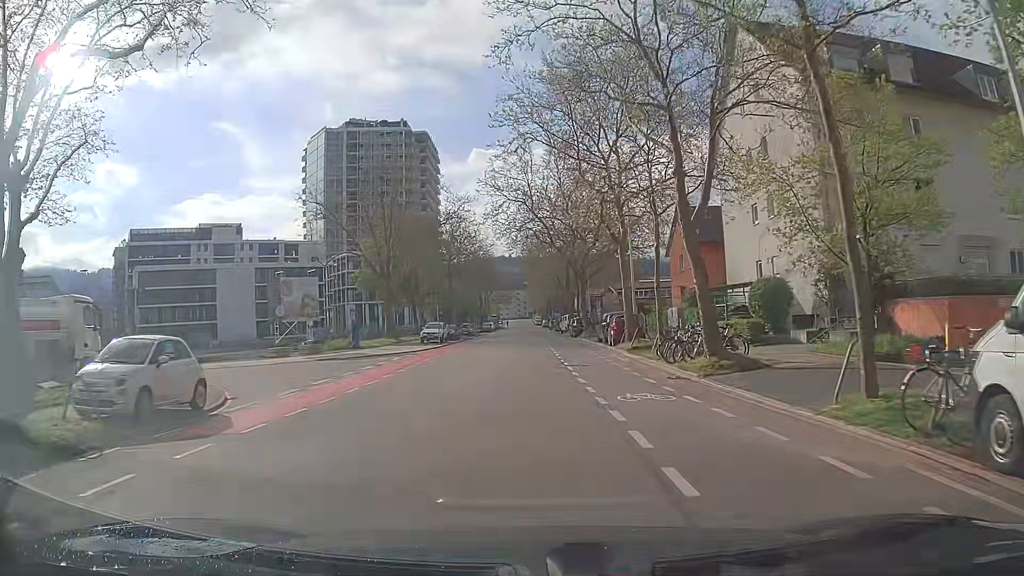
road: tertiary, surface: asphalt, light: Day
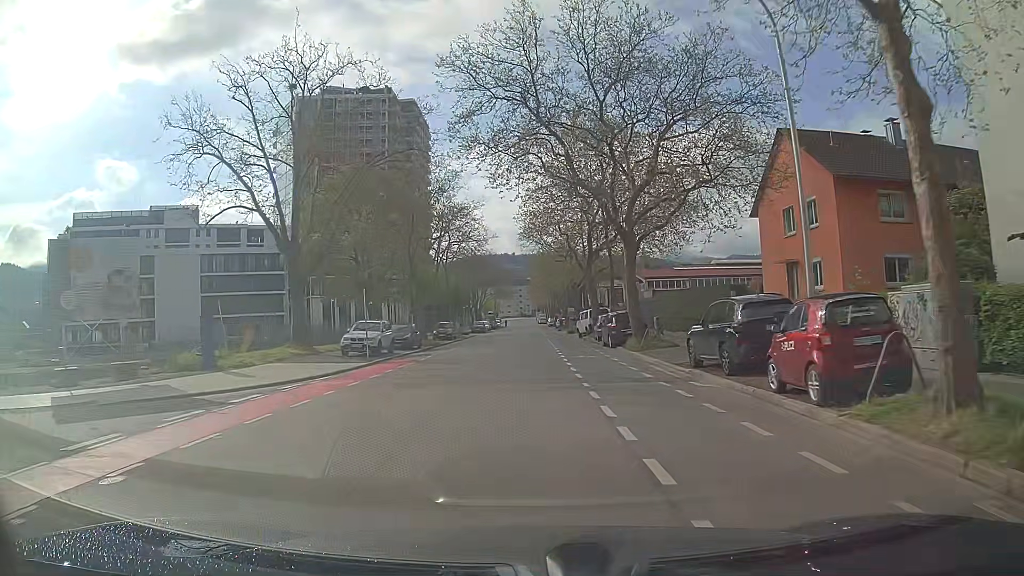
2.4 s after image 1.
(0.0, +23.8) m; +1°
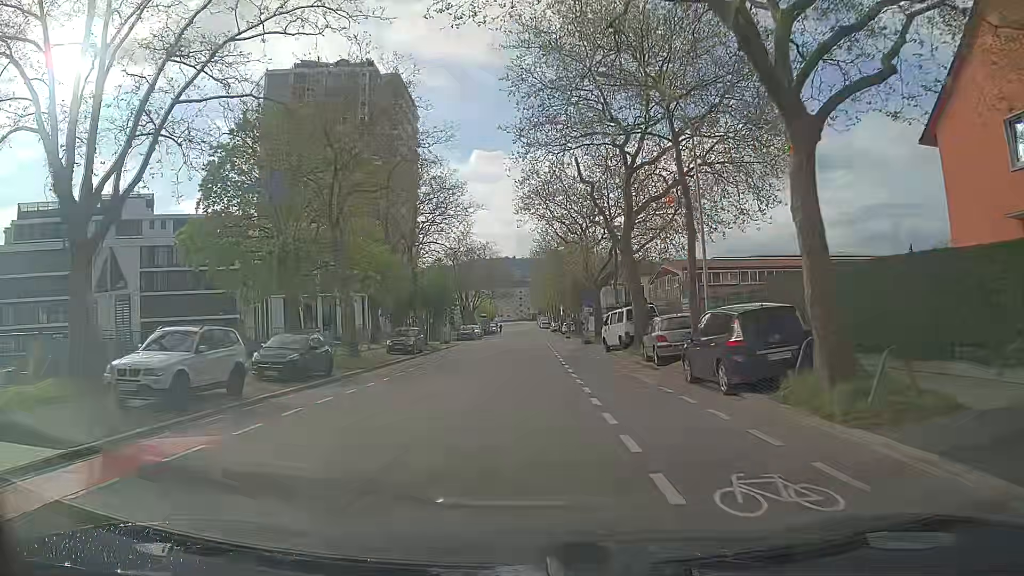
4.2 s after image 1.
(-0.4, +18.6) m; -1°
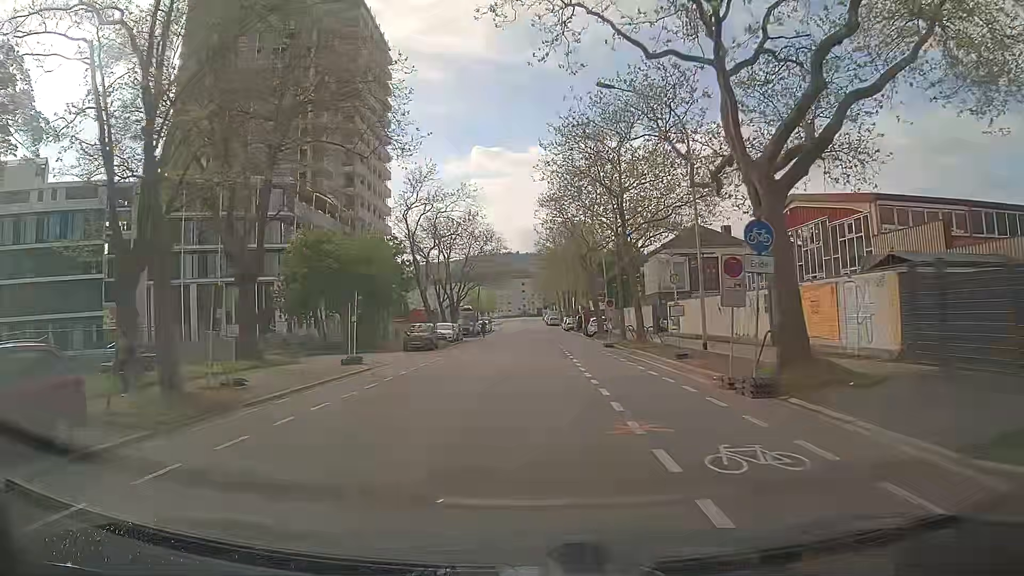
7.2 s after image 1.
(-0.4, +33.2) m; 0°
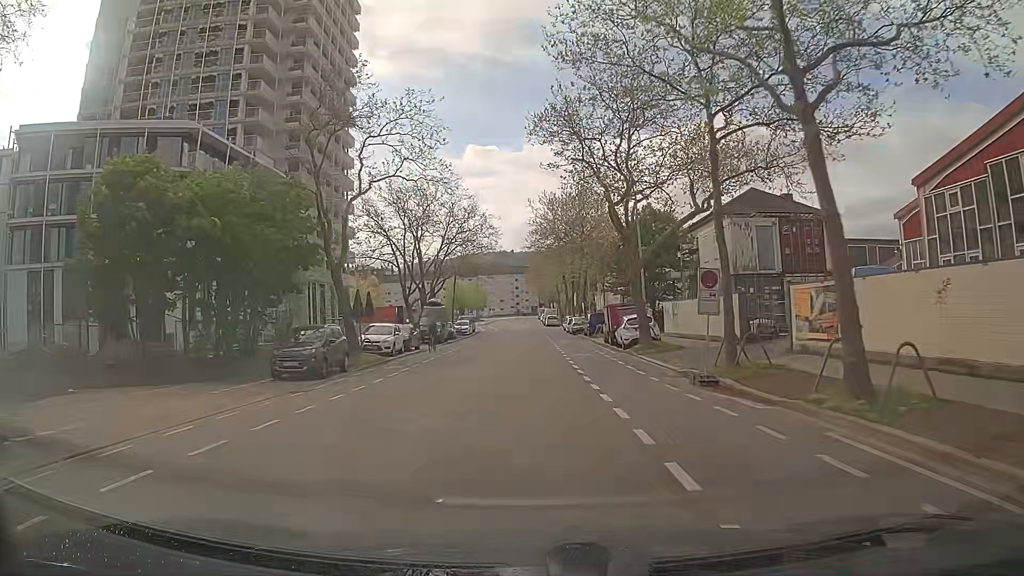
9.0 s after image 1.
(-0.1, +20.7) m; 0°
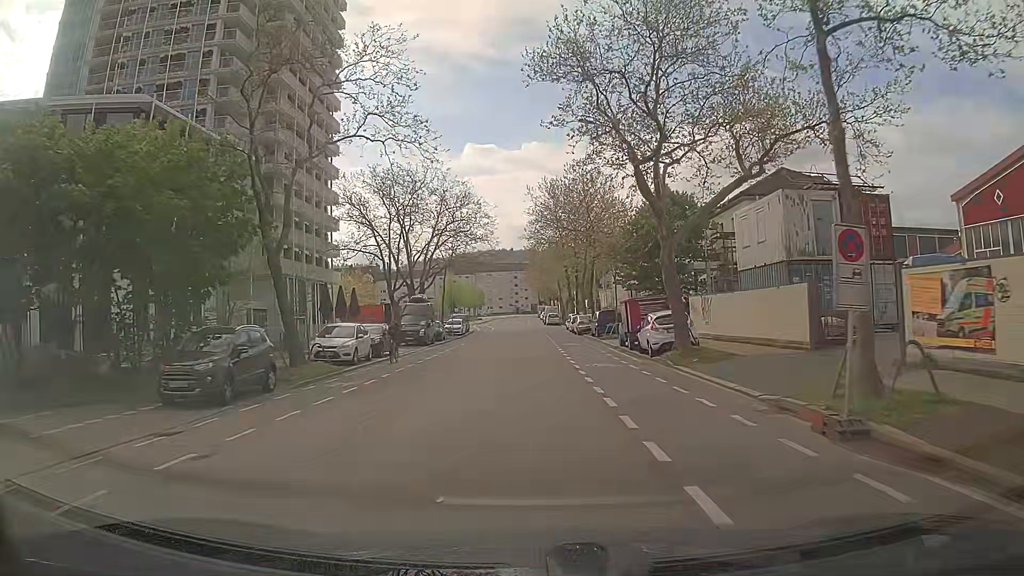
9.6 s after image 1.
(0.0, +6.9) m; 0°
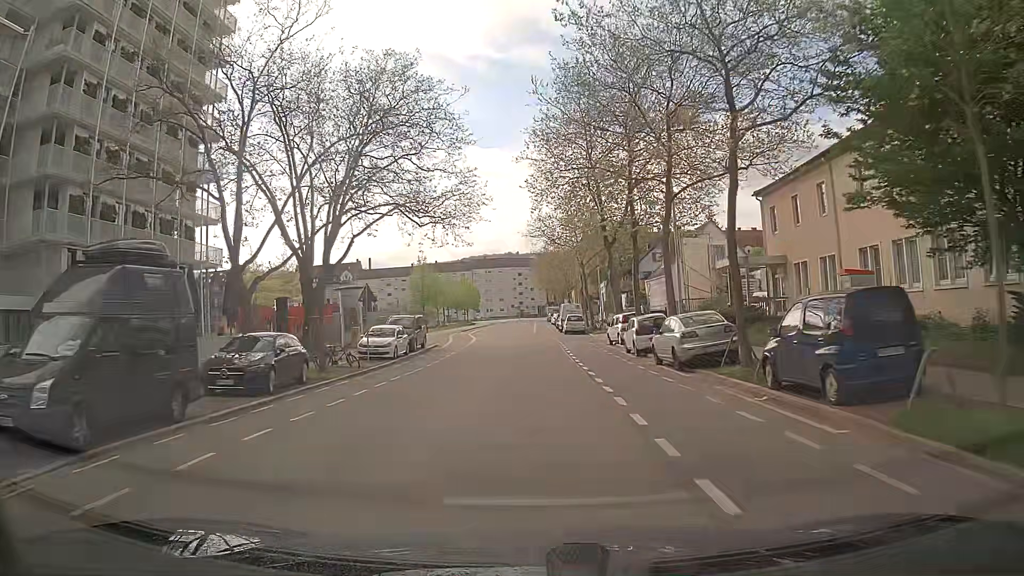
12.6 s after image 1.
(-0.1, +33.8) m; -1°
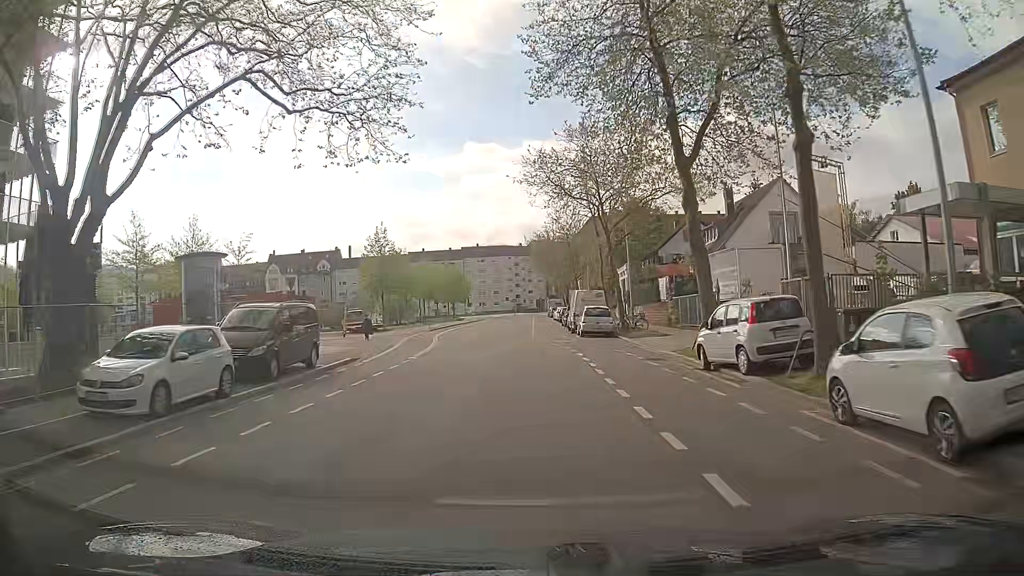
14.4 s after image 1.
(+0.1, +20.0) m; 0°
(0, +10) (0, +20) (-1, +30) (-1, +40) (-1, +50) (-1, +60) (-1, +70) (-1, +80) (0, +90) (0, +100) m
